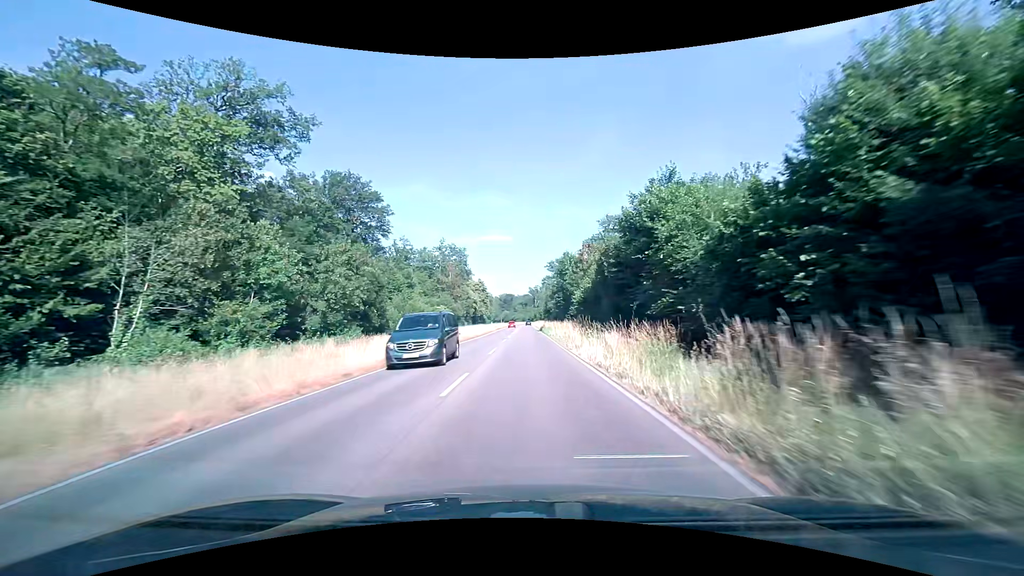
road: primary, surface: asphalt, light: Day
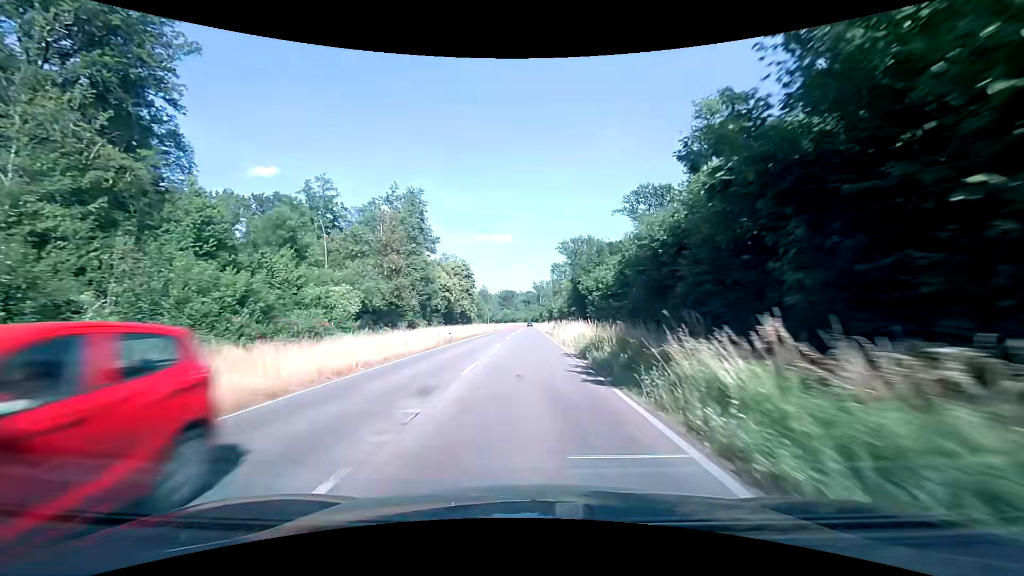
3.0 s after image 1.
(-0.4, +56.6) m; 0°
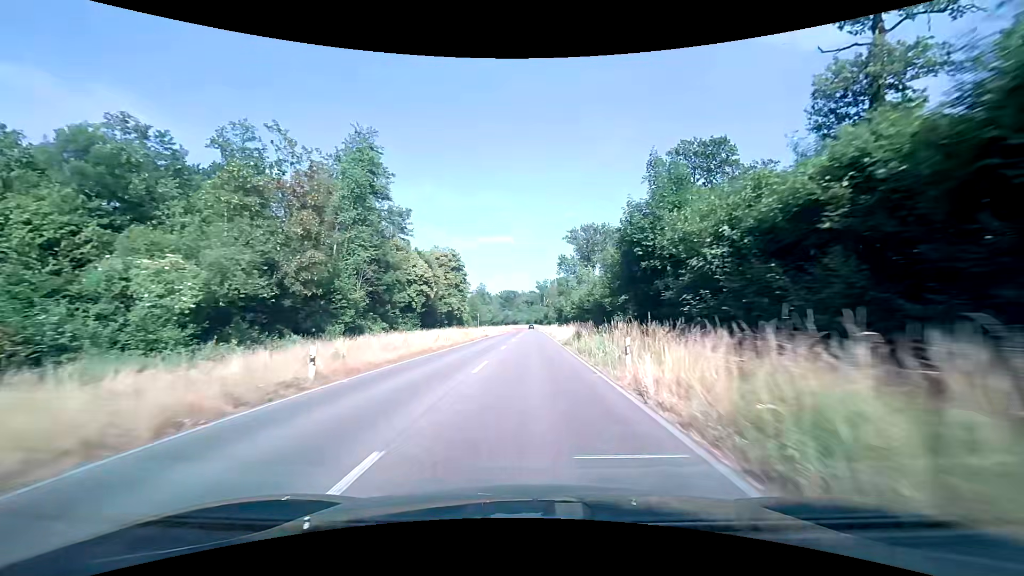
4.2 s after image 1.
(-0.2, +23.5) m; -1°
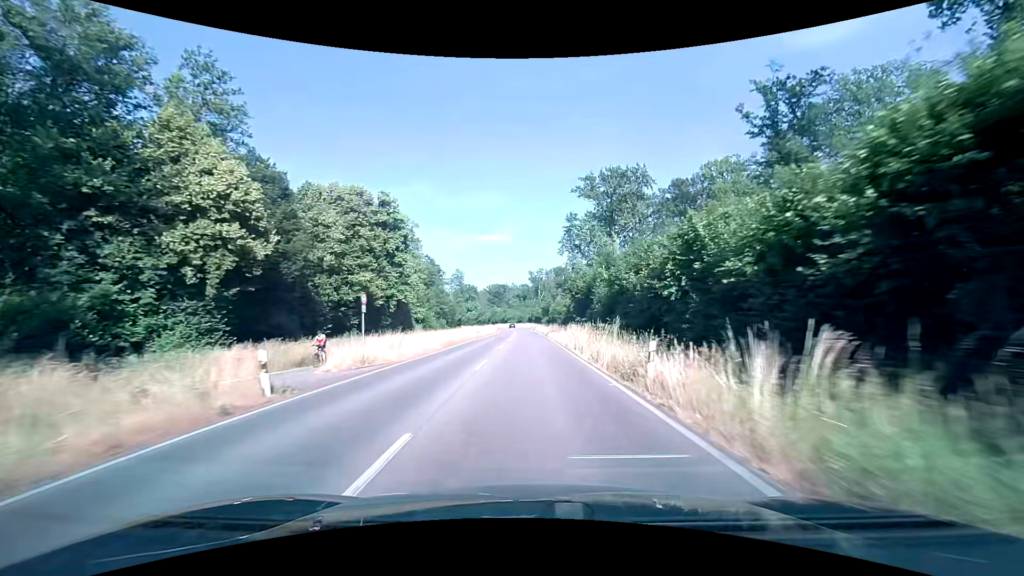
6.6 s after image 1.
(+0.2, +47.2) m; +1°
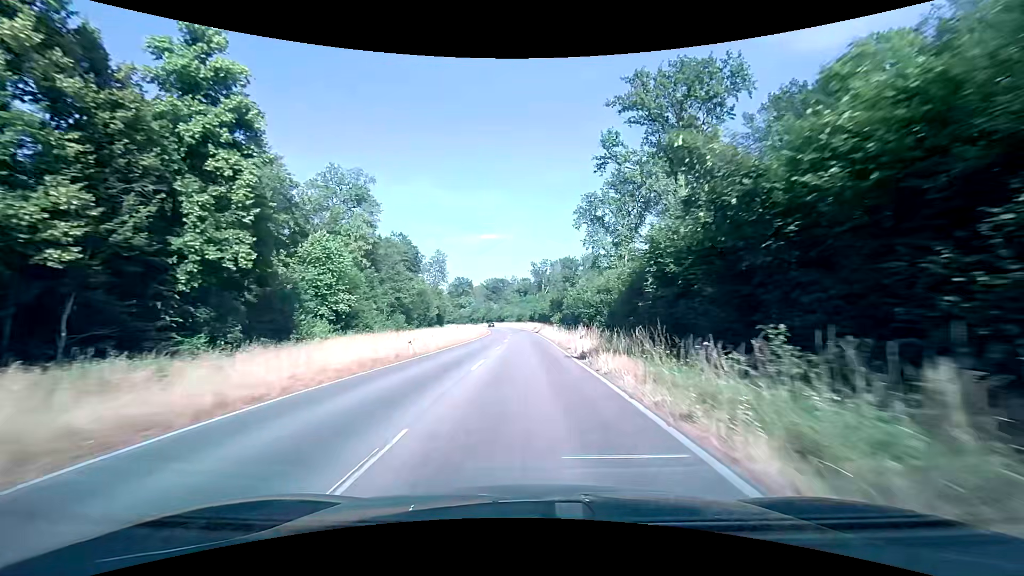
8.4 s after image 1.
(-0.1, +35.6) m; 0°
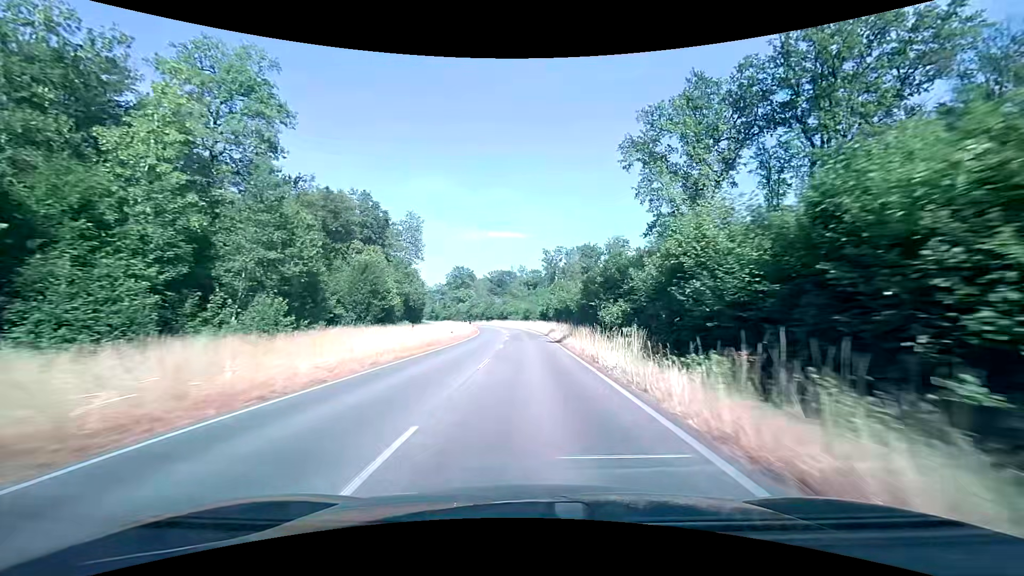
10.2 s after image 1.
(-0.2, +35.9) m; -1°
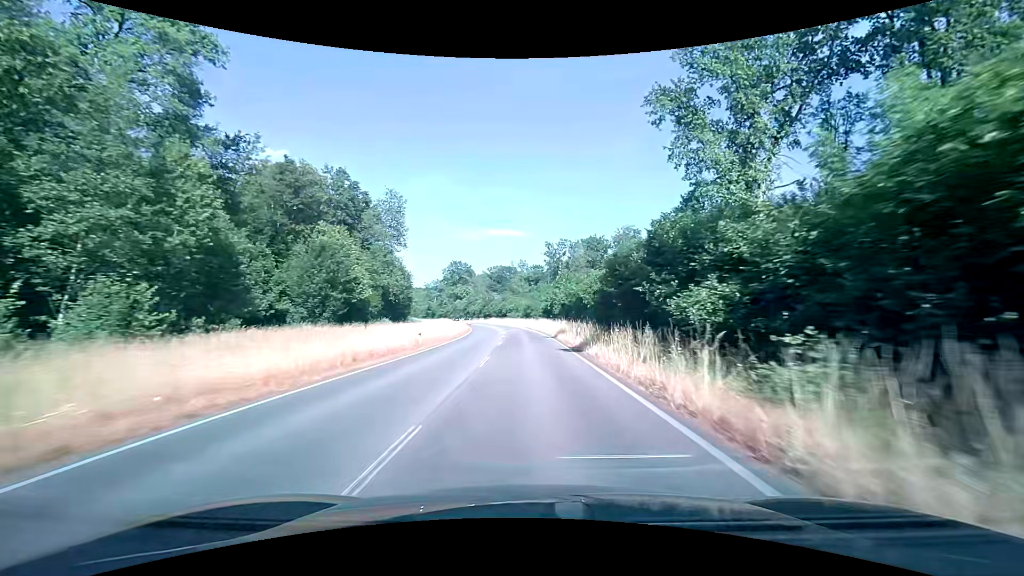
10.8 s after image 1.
(0.0, +12.0) m; 0°
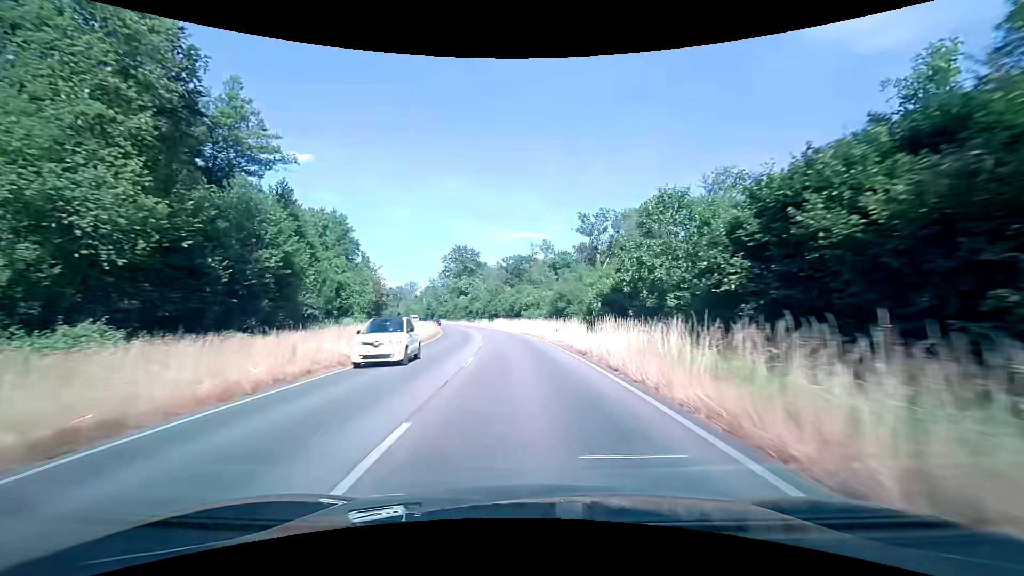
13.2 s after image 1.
(-0.6, +47.9) m; -2°
(0, +10) (0, +20) (-1, +30) (-2, +40) (-3, +50) (-4, +60) (-6, +70) (-8, +79) (-10, +89) (-13, +99) m
